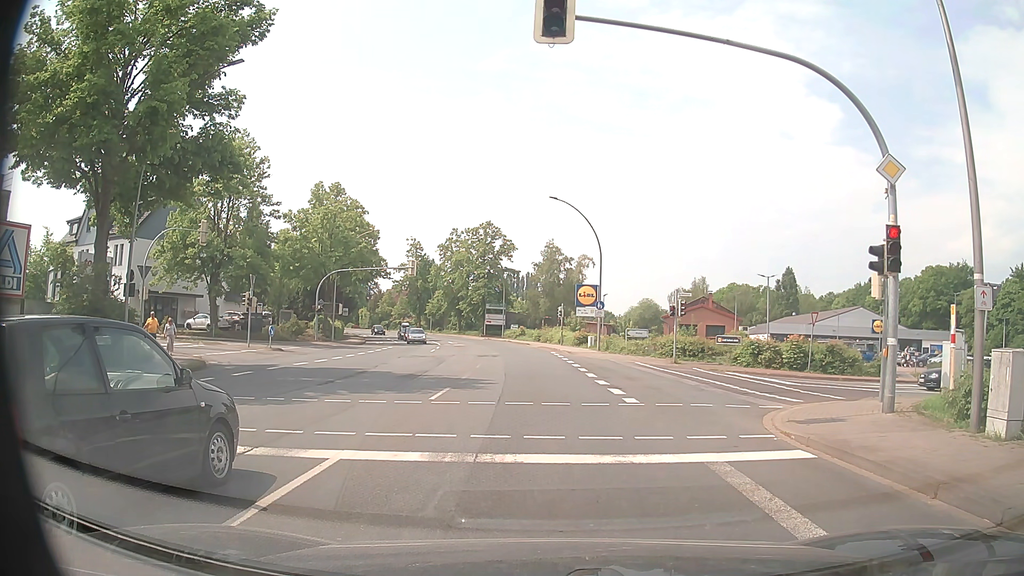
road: primary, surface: asphalt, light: Day
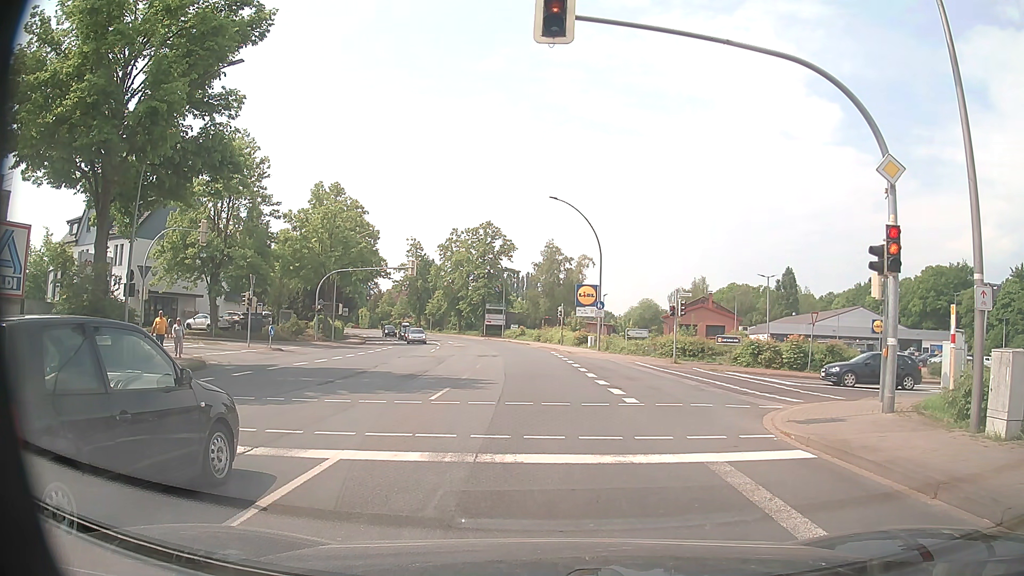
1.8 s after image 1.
(0.0, 0.0) m; 0°
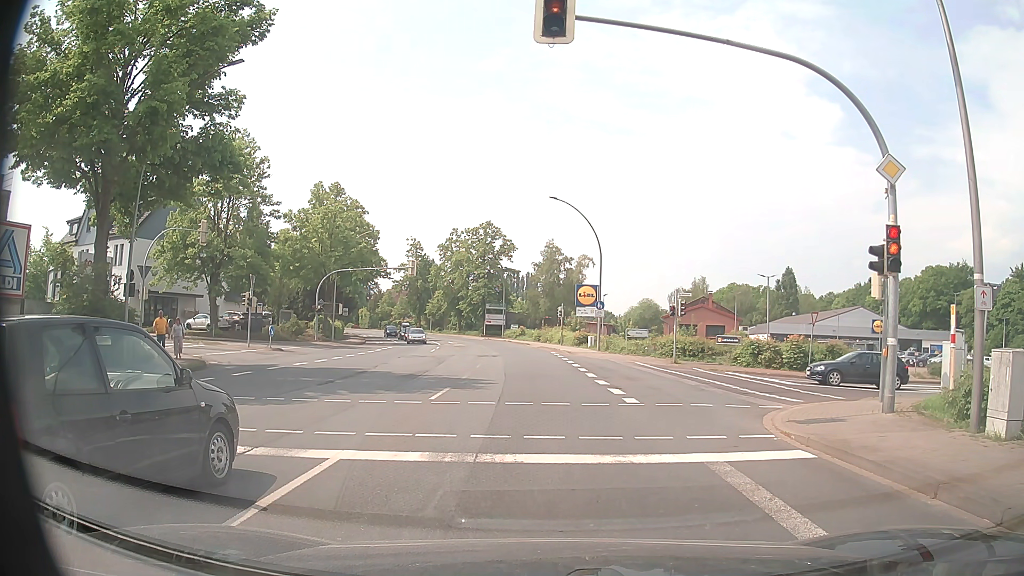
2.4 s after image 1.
(0.0, 0.0) m; 0°
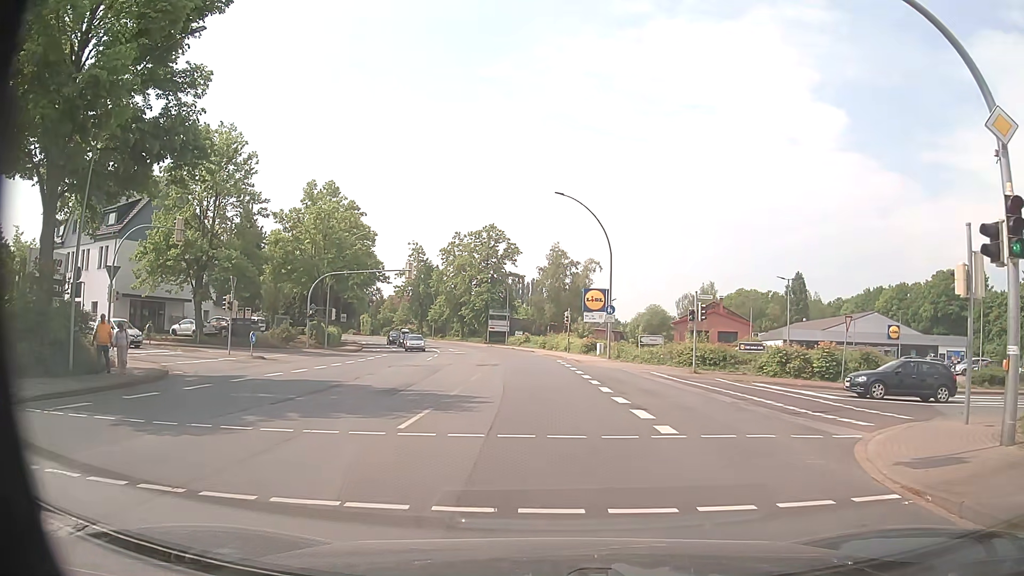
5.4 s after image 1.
(-0.1, +3.7) m; 0°
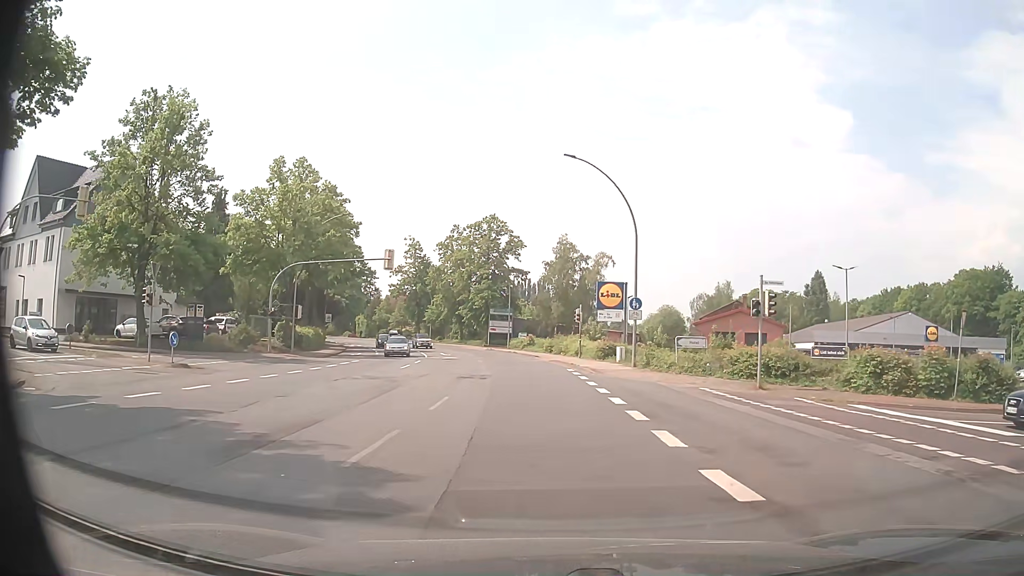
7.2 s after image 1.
(-0.2, +9.4) m; -2°
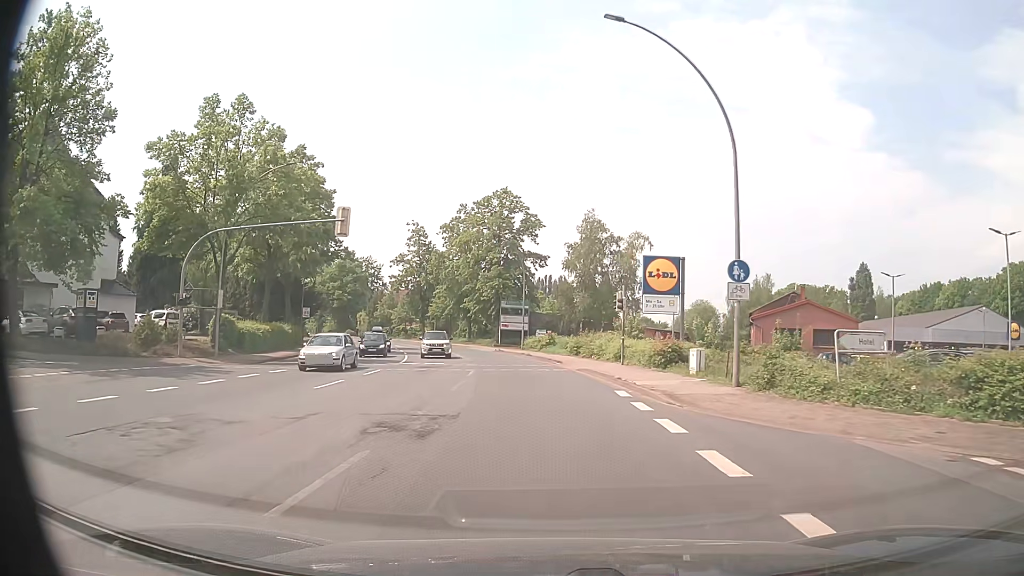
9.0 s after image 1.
(-0.1, +14.7) m; -1°
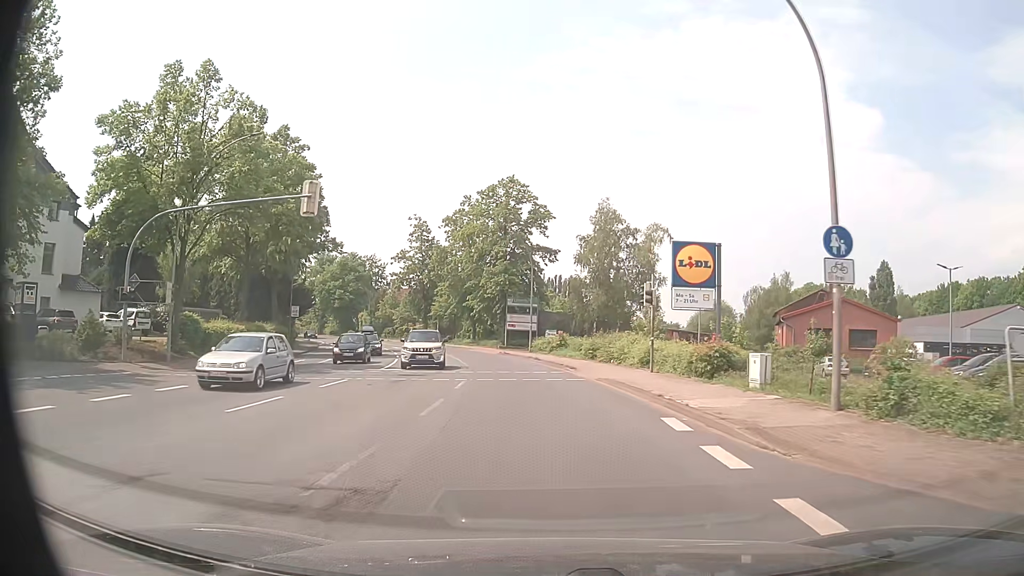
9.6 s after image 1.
(0.0, +5.8) m; -1°
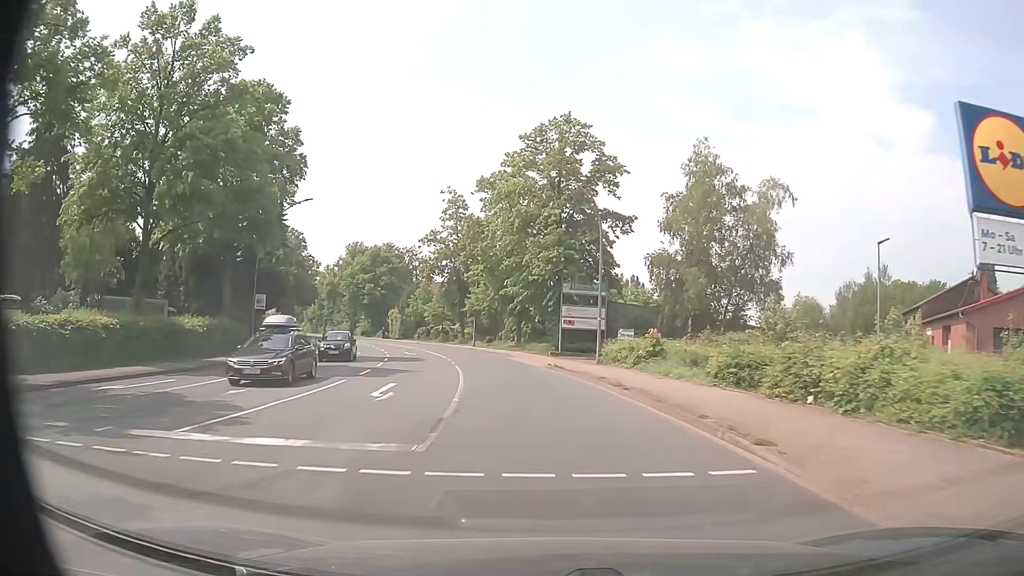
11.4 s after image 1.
(-0.8, +19.2) m; -5°
(0, +10) (-1, +20) (-2, +30) (-4, +40) (-7, +49) (-10, +59) (-13, +68) (-17, +78) (-21, +87) (-25, +96) m
